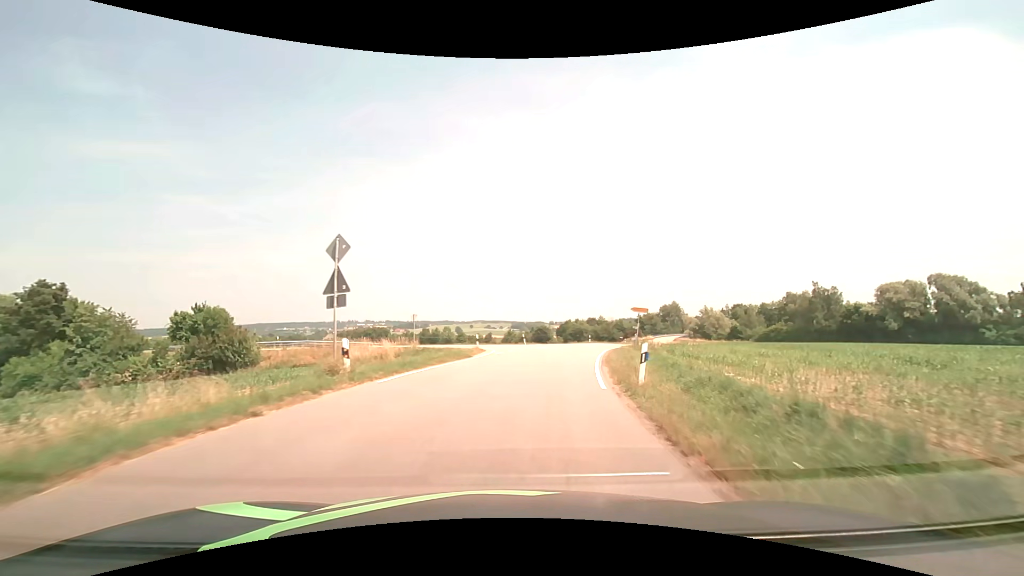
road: tertiary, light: Day
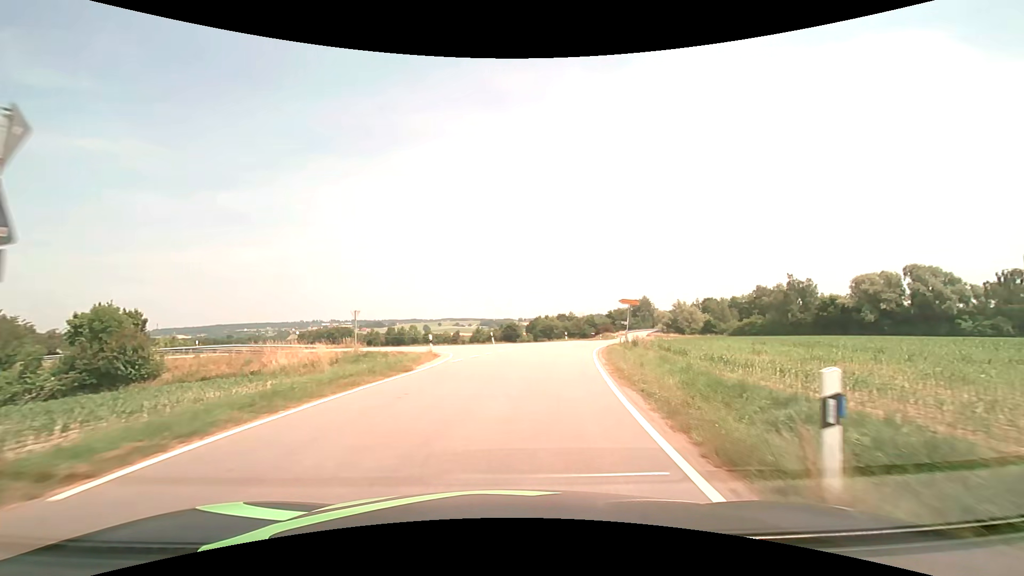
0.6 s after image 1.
(+0.3, +7.5) m; +4°
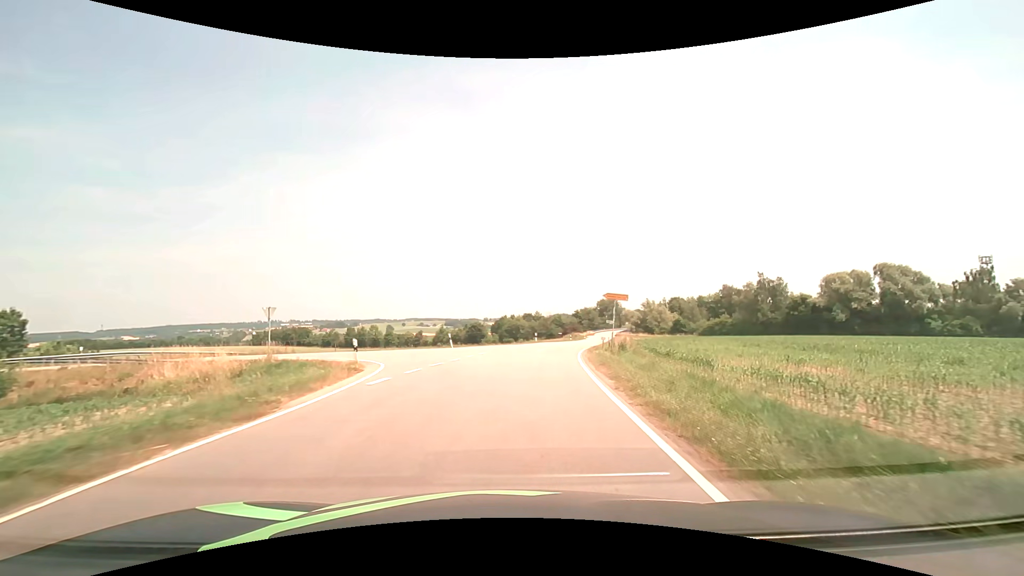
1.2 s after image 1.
(+0.2, +7.0) m; +4°
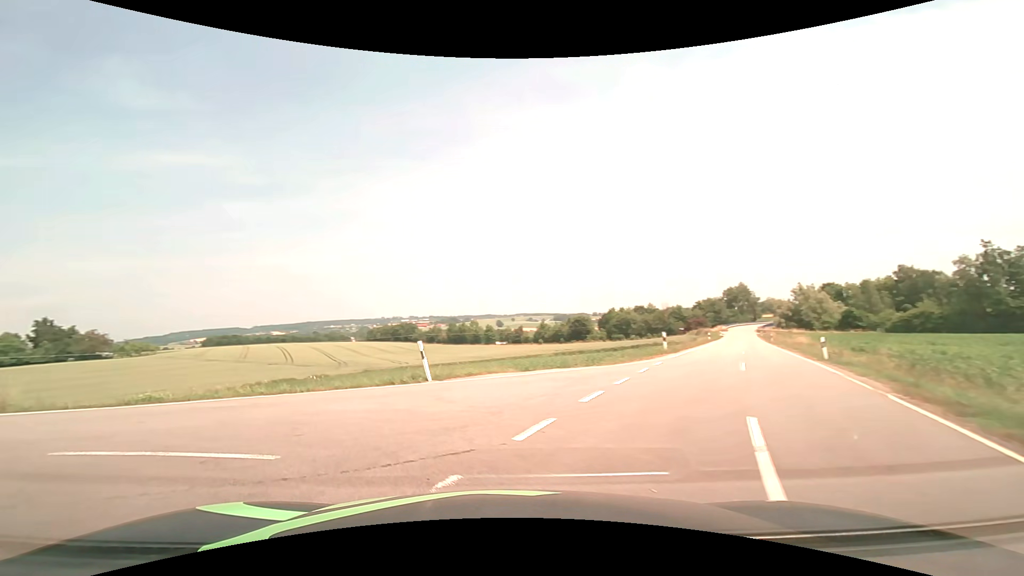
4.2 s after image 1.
(+1.3, +25.9) m; -12°
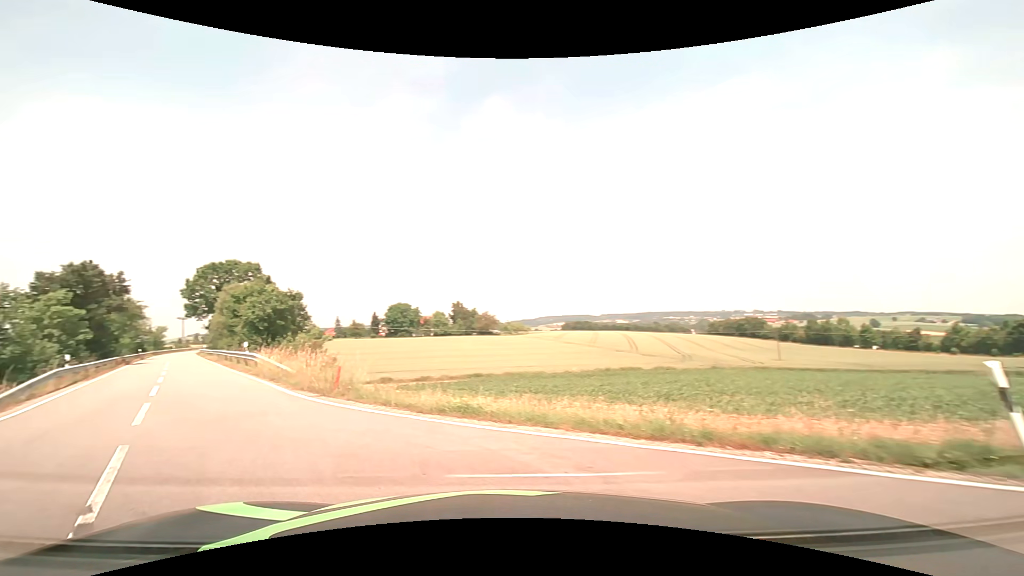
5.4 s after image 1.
(-2.2, +7.0) m; -37°
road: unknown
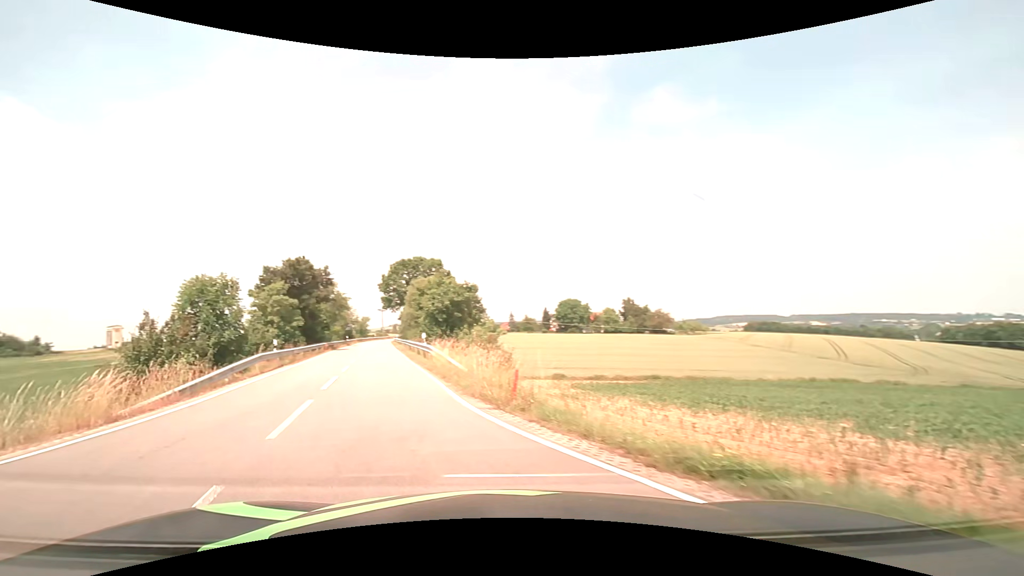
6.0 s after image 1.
(-0.6, +3.7) m; -20°
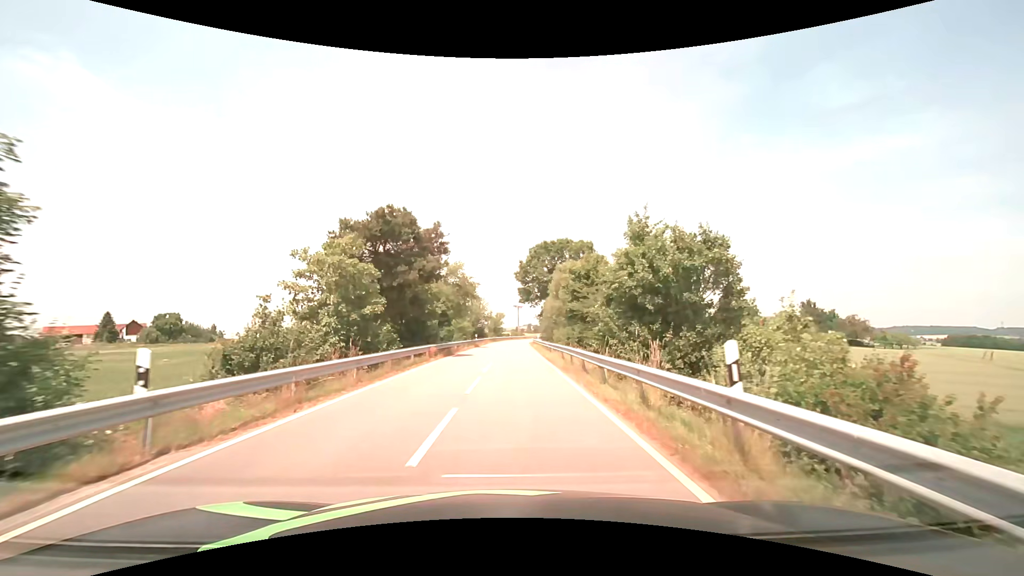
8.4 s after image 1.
(-4.8, +20.1) m; -15°
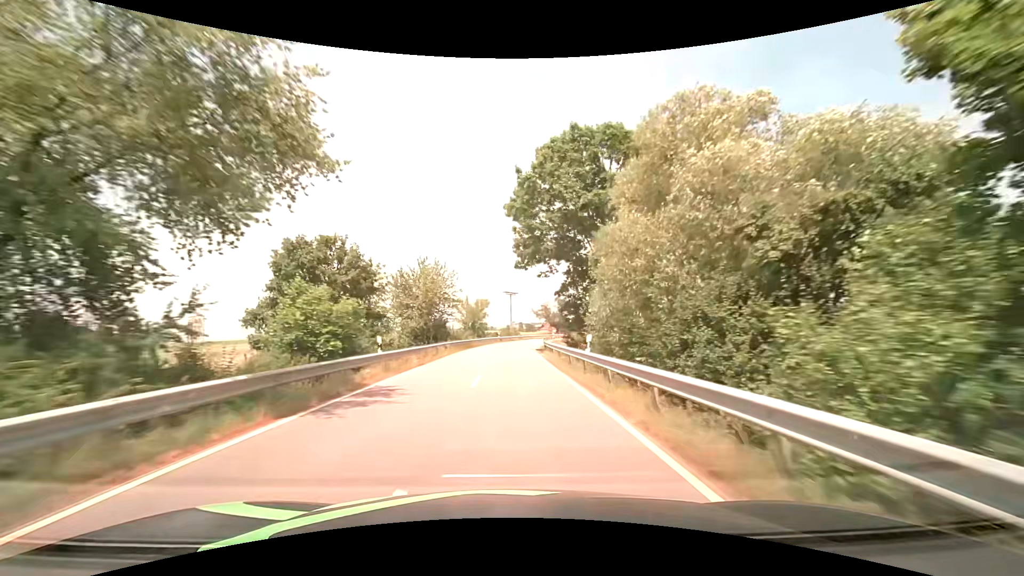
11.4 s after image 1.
(+0.4, +41.9) m; +1°
(0, +10) (0, +20) (0, +30) (+1, +40) (+1, +50) (+2, +60) (+4, +70) (+6, +80) (+8, +89) (+11, +99) m
